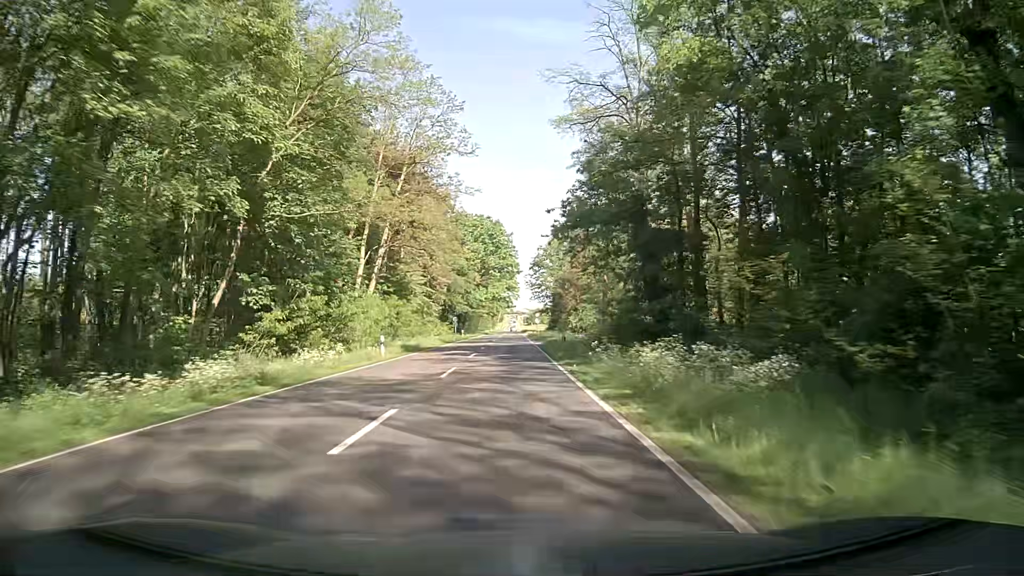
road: primary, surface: asphalt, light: Day
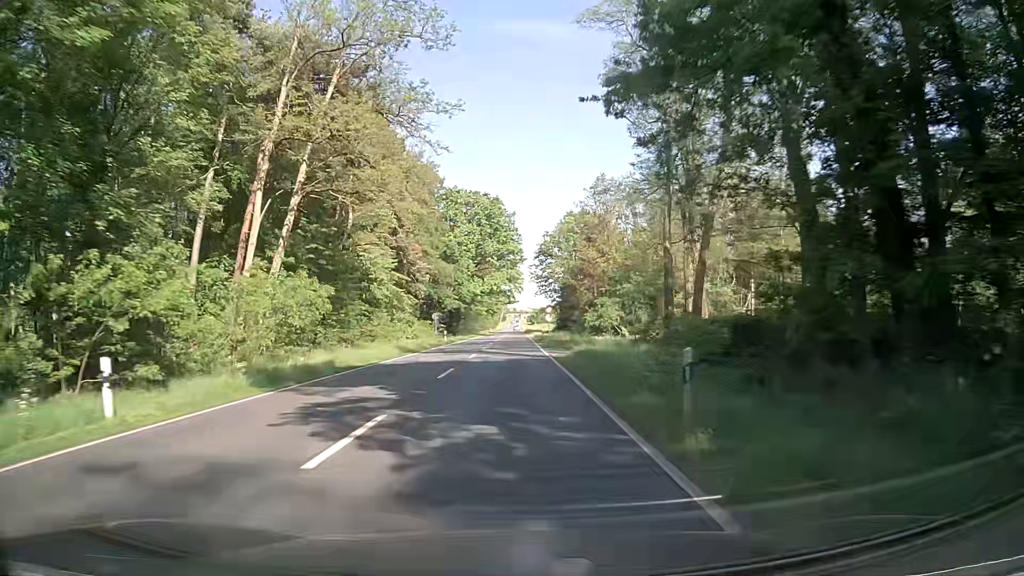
(-0.1, +22.5) m; 0°
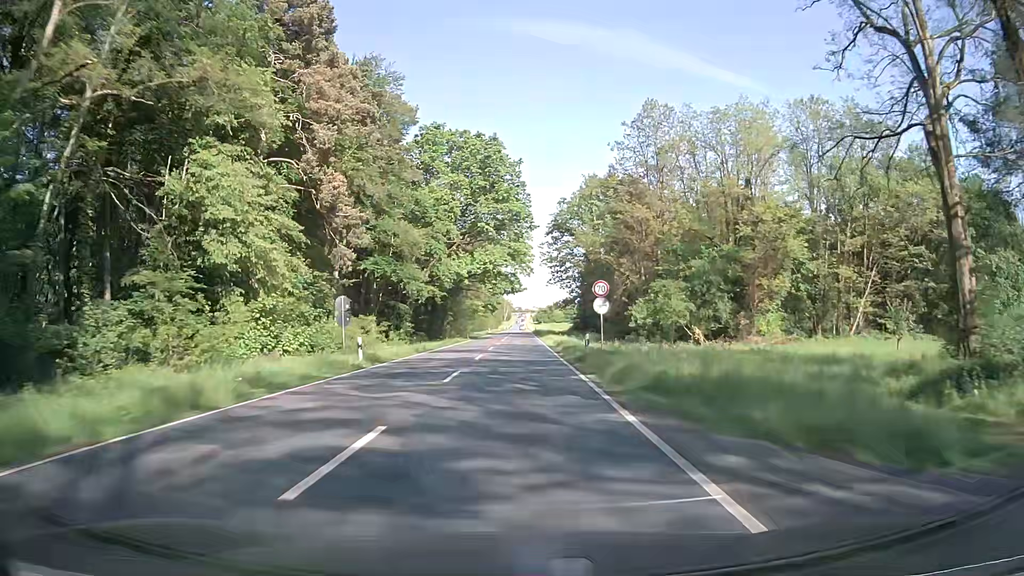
(-0.2, +33.8) m; -1°
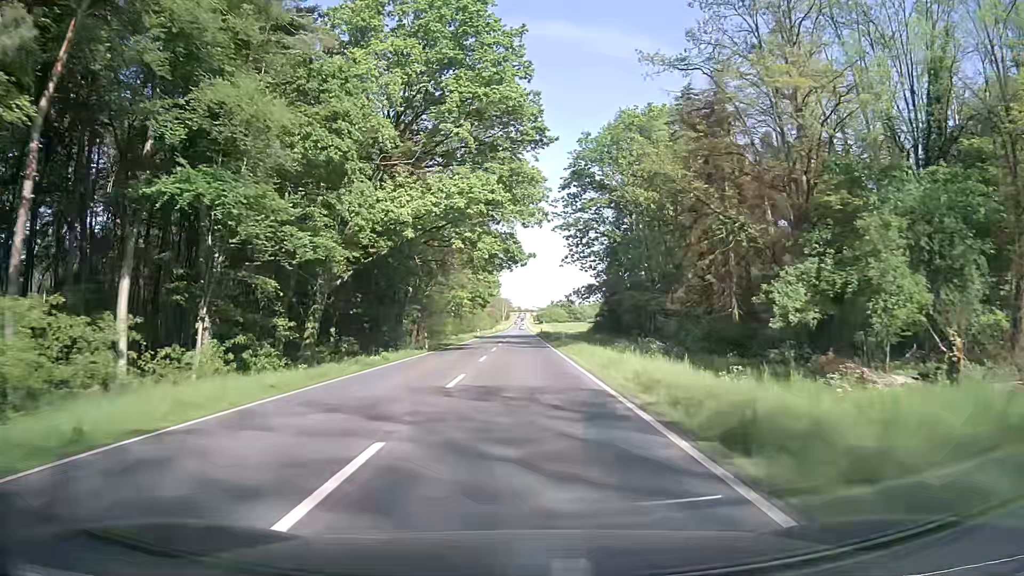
(-0.1, +33.8) m; 0°
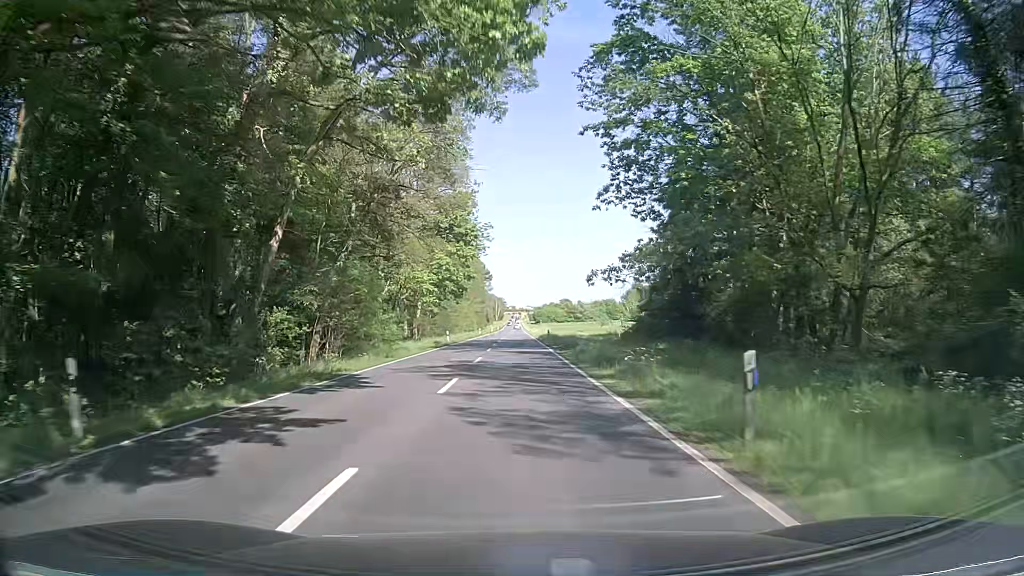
(+0.1, +33.9) m; +1°
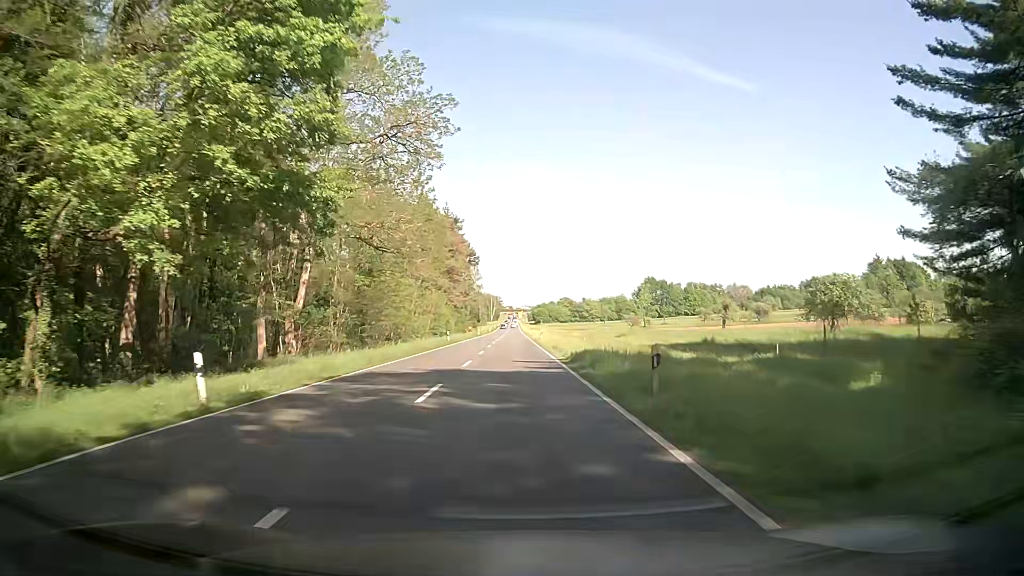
(-0.3, +45.3) m; 0°
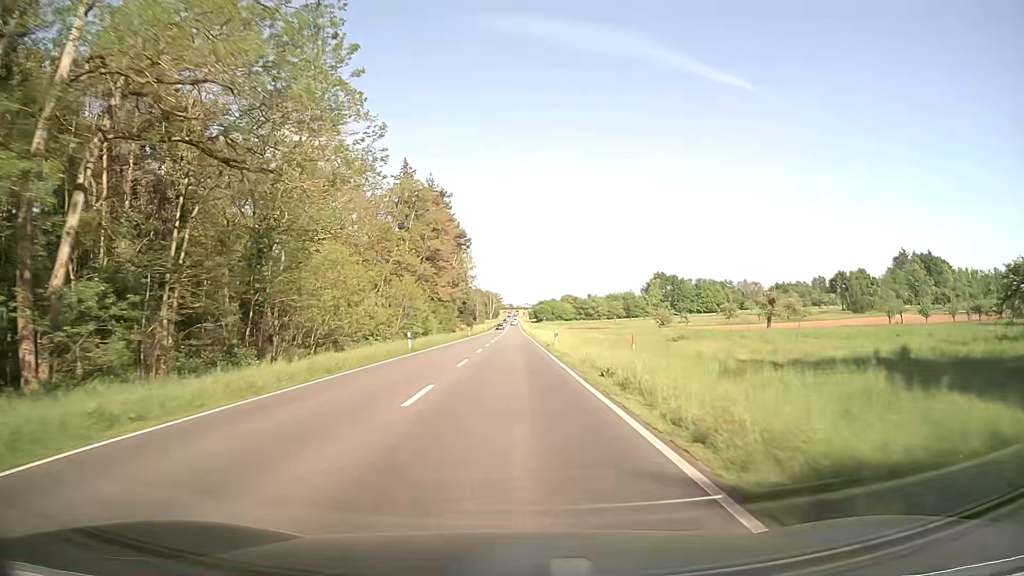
(+0.1, +22.6) m; 0°
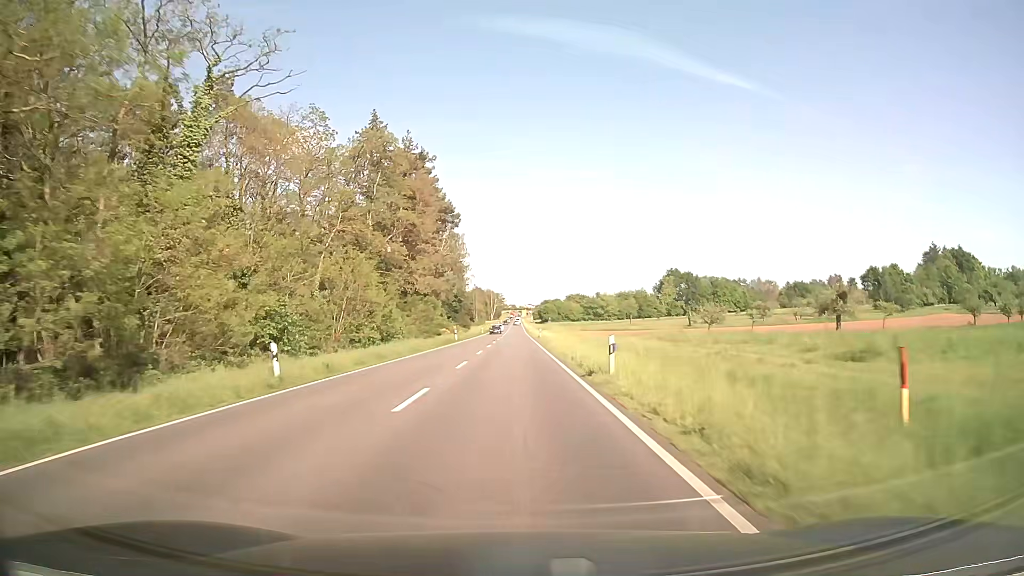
(0.0, +22.6) m; 0°
(0, +10) (0, +20) (0, +30) (0, +40) (0, +50) (0, +60) (0, +70) (-1, +80) (-1, +90) (-1, +100) m
